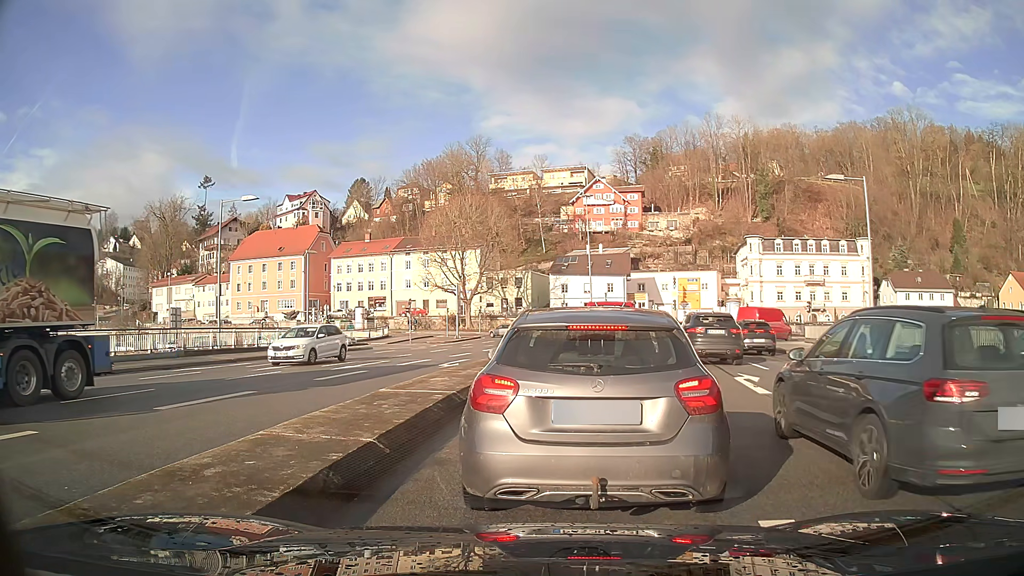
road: primary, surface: asphalt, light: Day
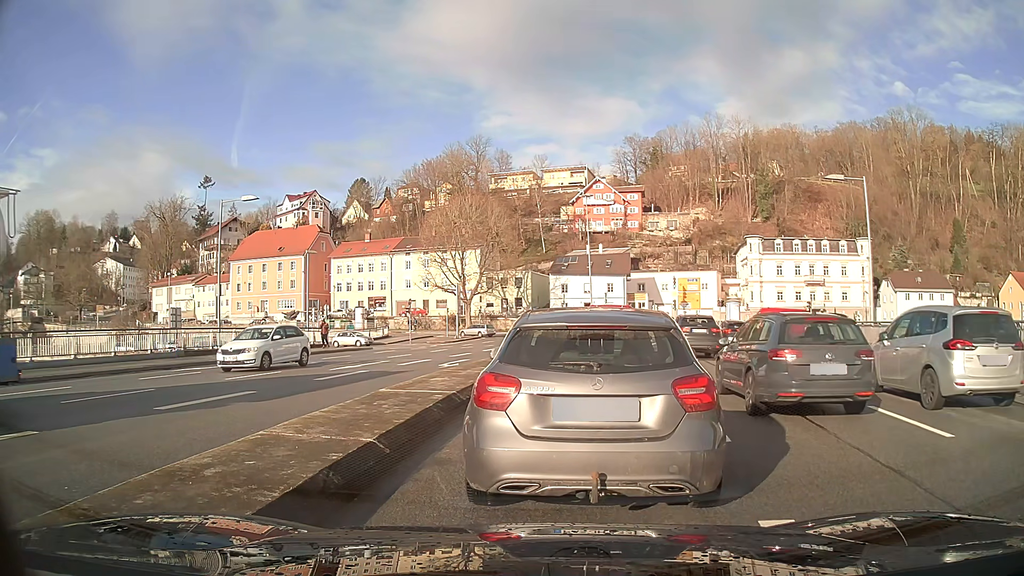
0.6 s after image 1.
(0.0, 0.0) m; 0°
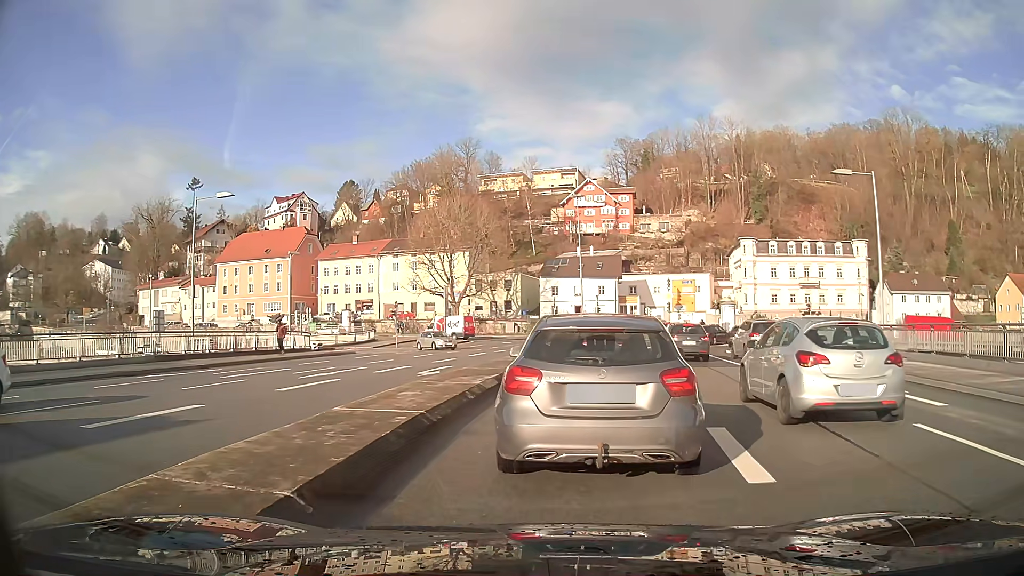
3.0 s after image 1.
(0.0, +1.9) m; +1°
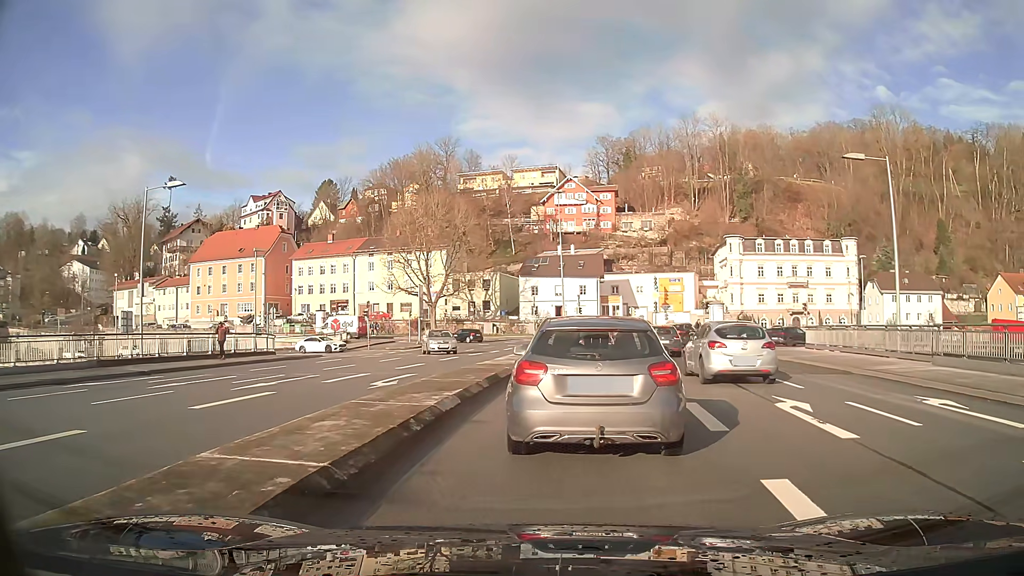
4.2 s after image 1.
(+0.1, +3.1) m; +2°
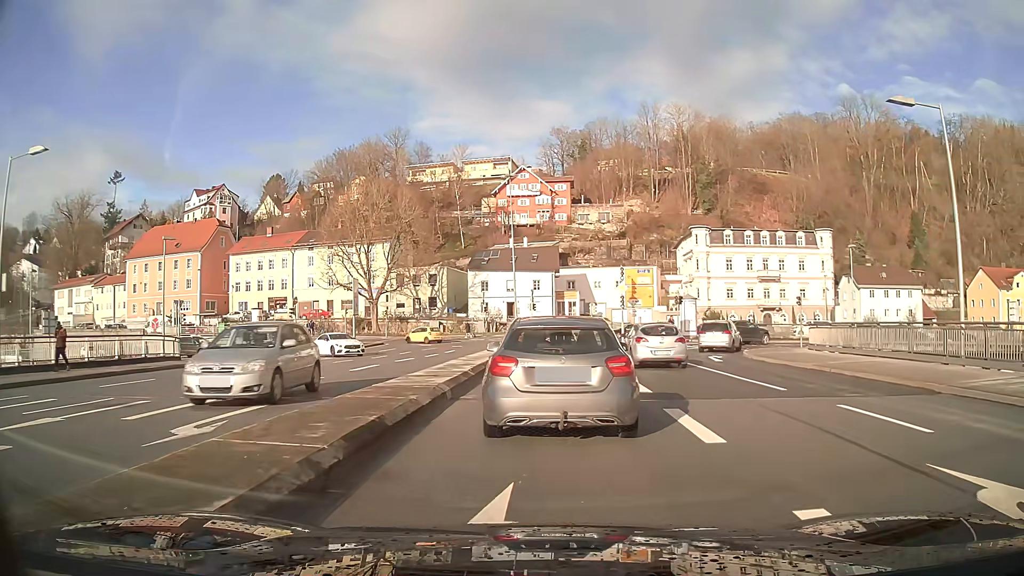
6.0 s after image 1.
(+0.3, +7.3) m; +4°
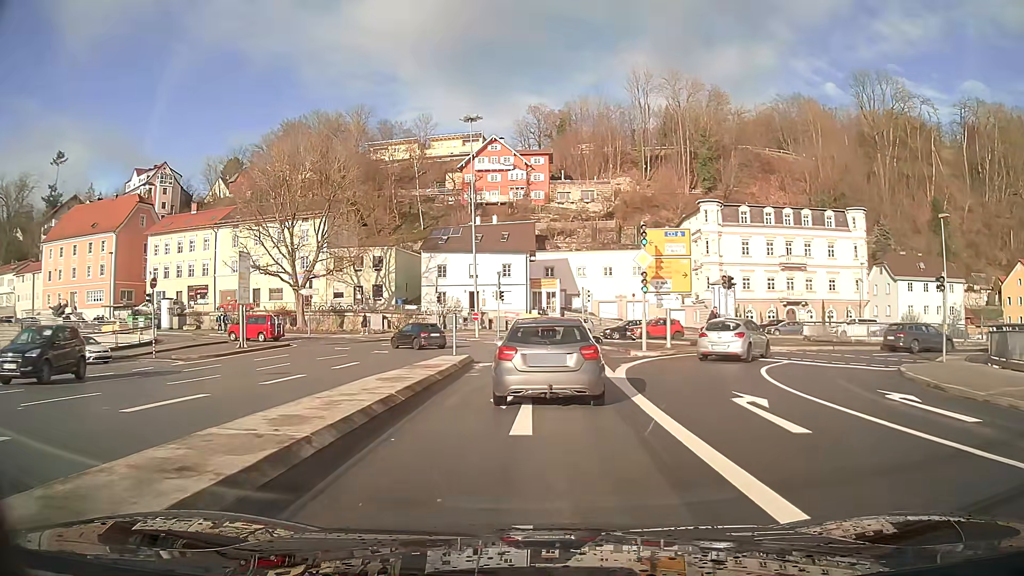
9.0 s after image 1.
(+0.4, +18.2) m; +2°
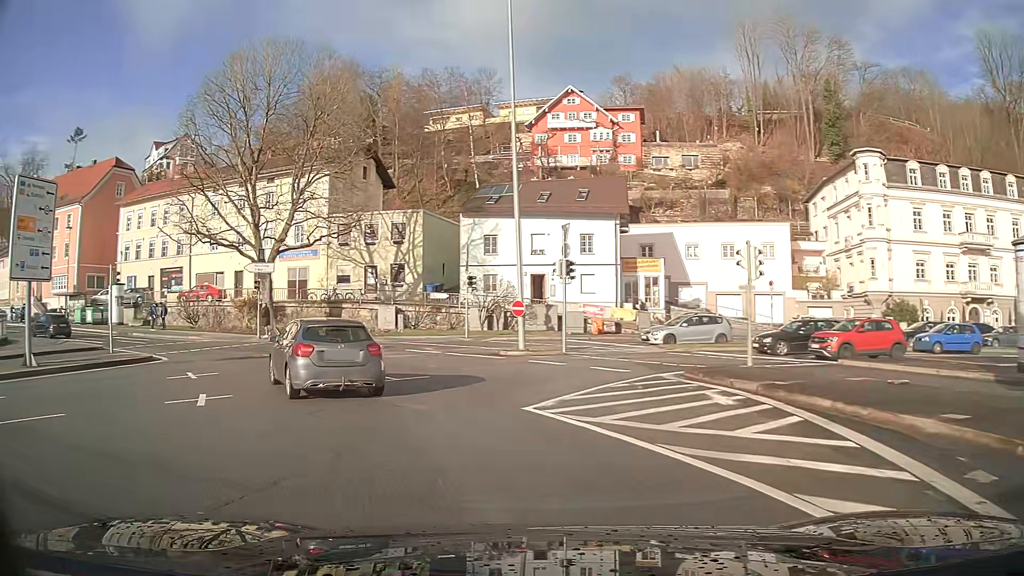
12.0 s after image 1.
(-0.7, +23.3) m; -12°
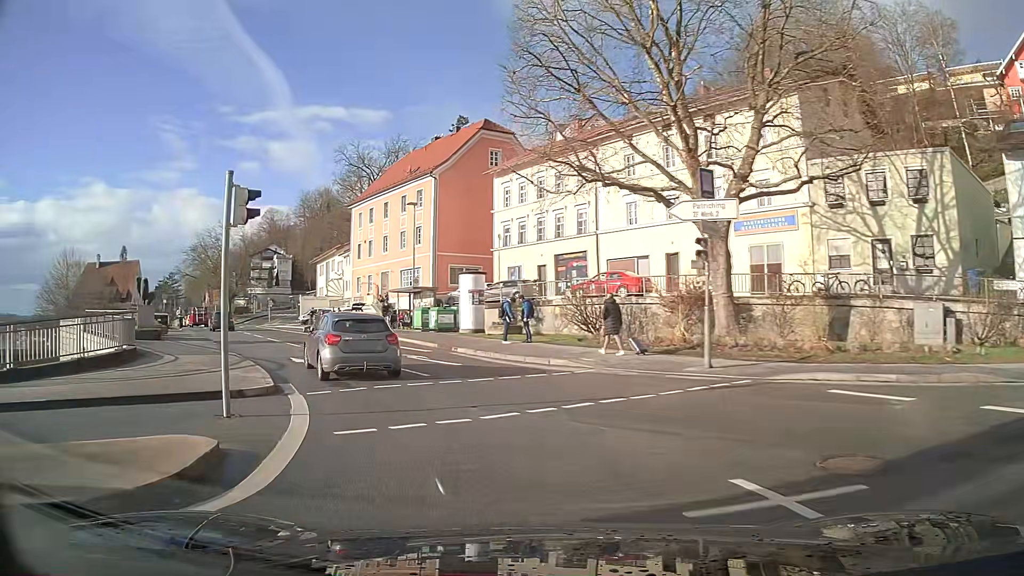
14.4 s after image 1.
(-6.4, +18.8) m; -36°
(-1, +10) (-5, +19) (-10, +28) (-15, +37) (-20, +45) (-25, +54) (-29, +63) (-34, +72) (-39, +80) (-44, +89) m
